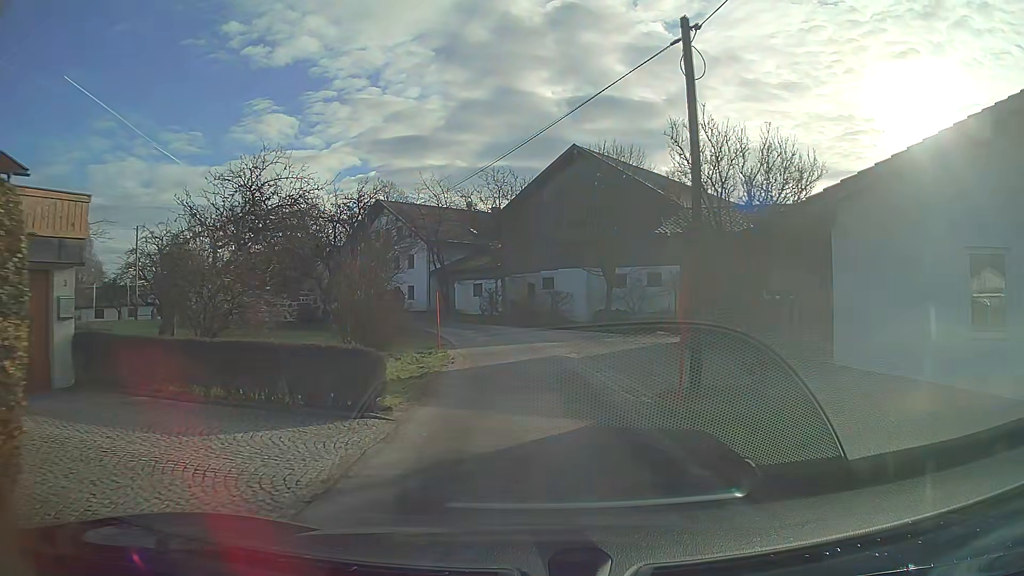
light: Day
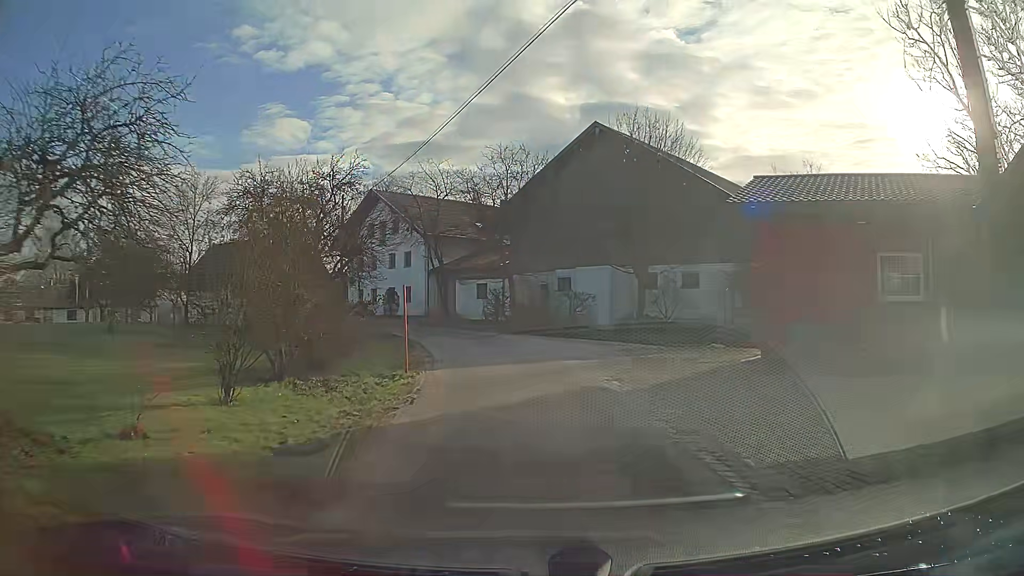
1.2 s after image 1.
(0.0, +7.6) m; 0°
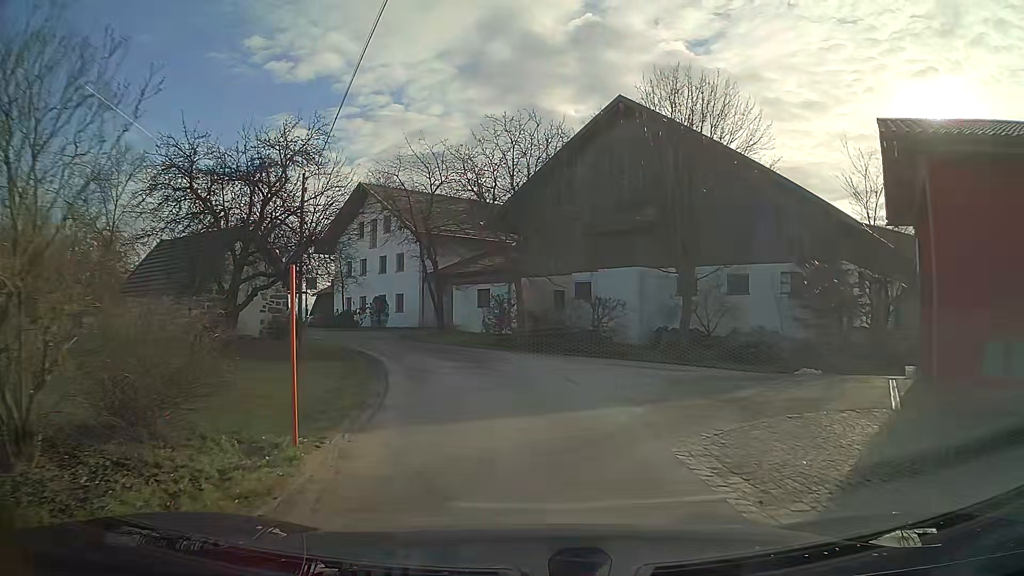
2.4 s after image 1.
(-0.1, +7.5) m; -2°
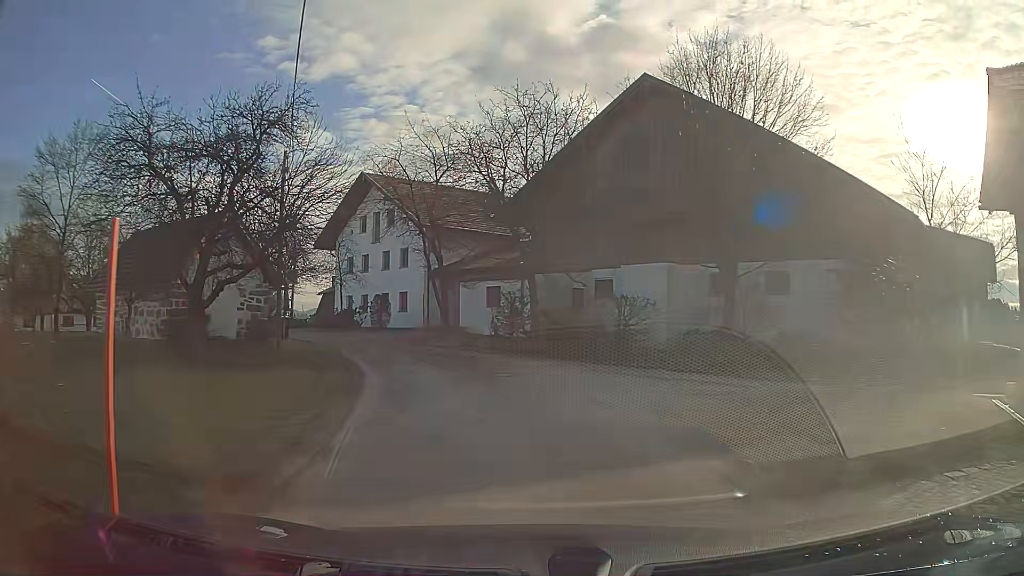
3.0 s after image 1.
(0.0, +3.7) m; -1°
